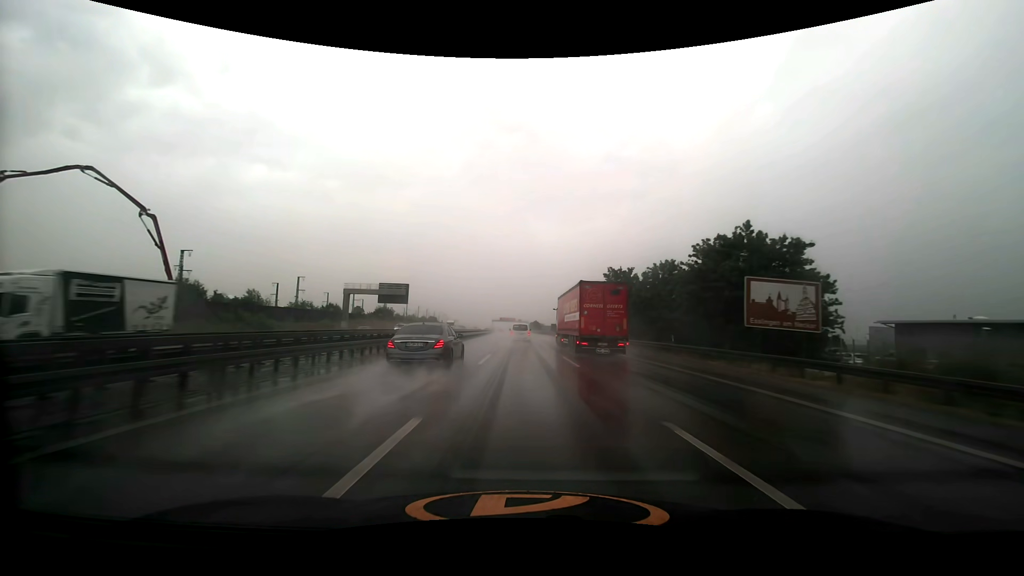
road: motorway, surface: asphalt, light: Day
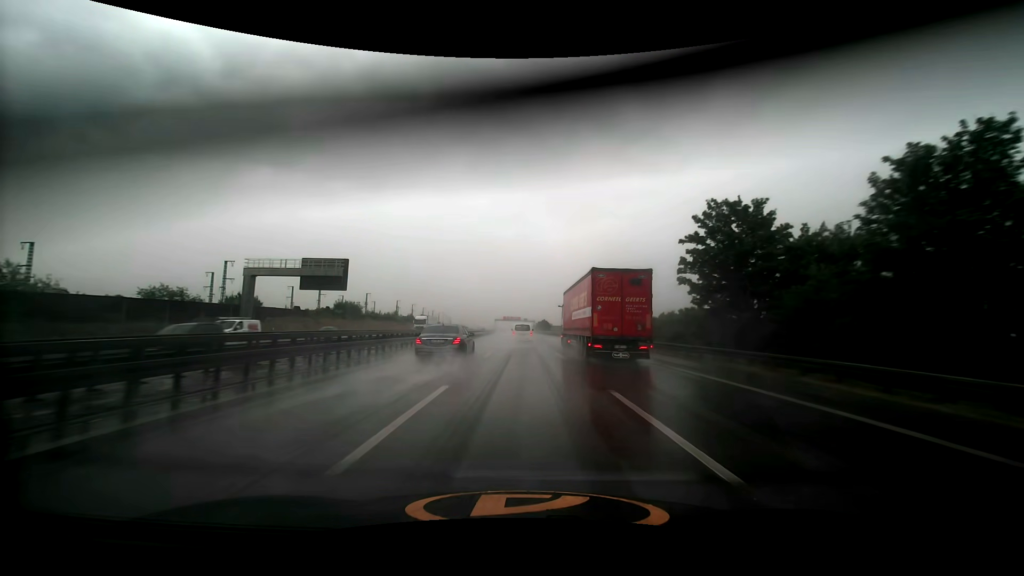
(-0.1, +32.3) m; -1°
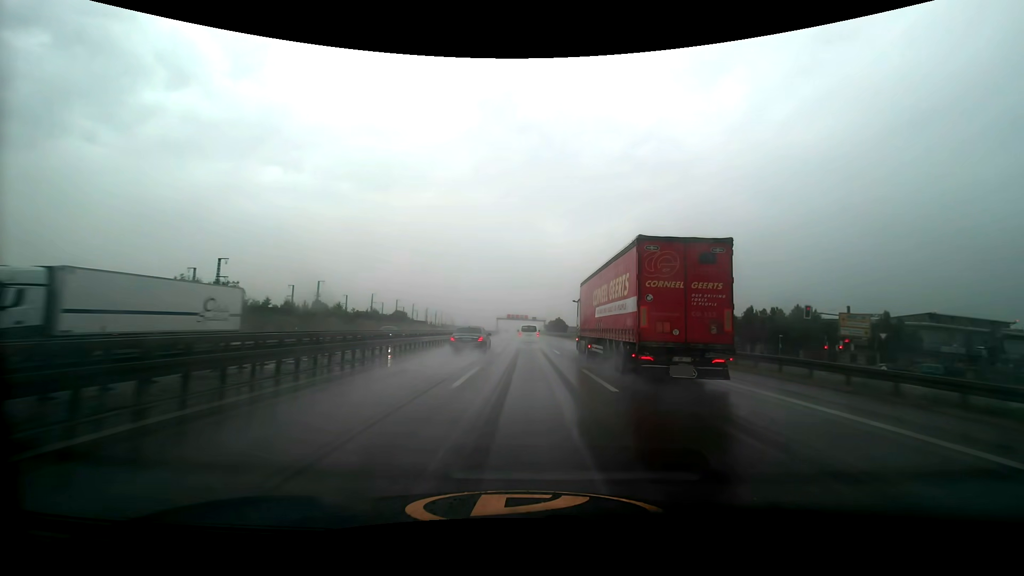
(-0.5, +48.3) m; -1°
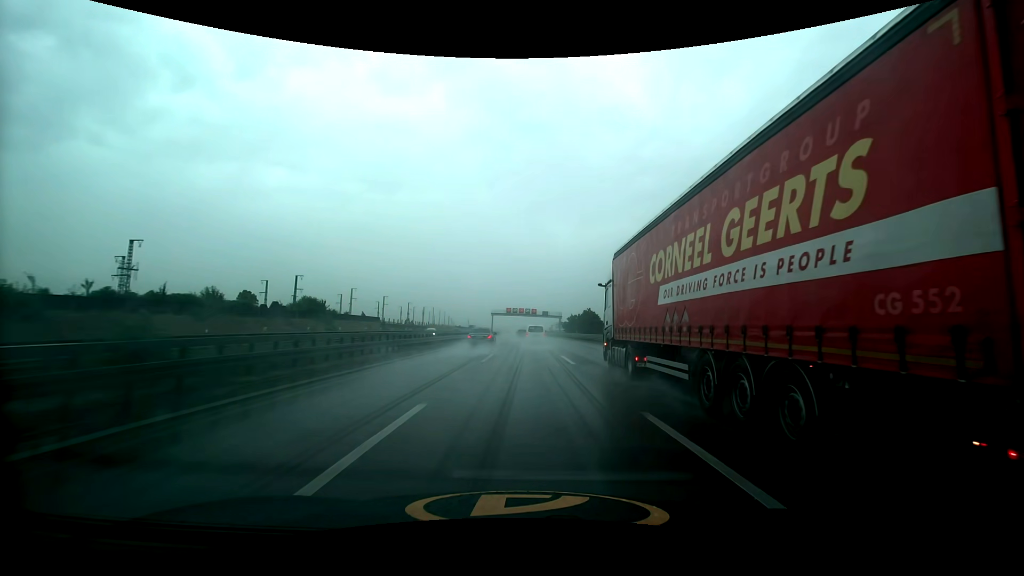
(0.0, +64.8) m; -1°
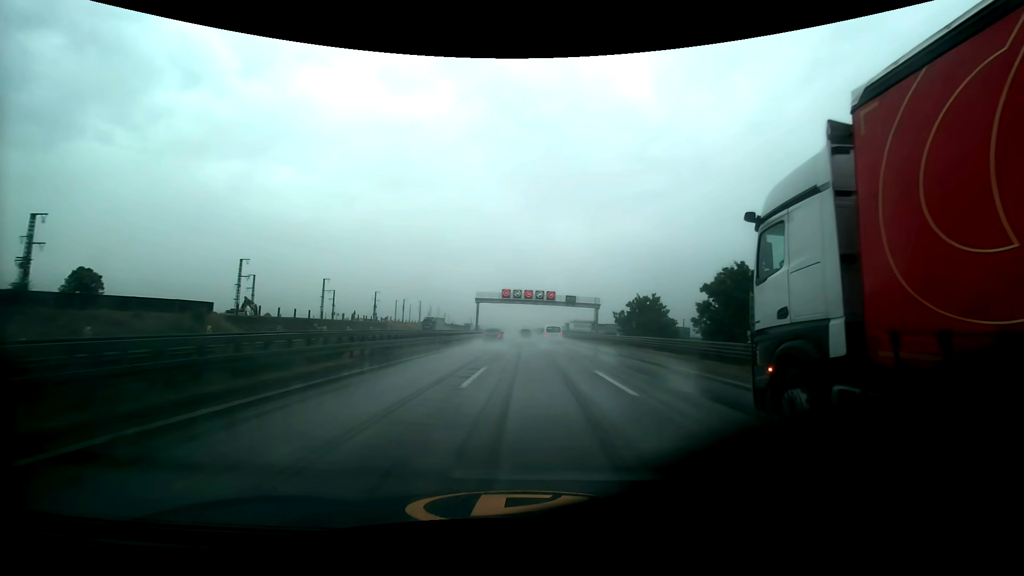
(-0.6, +65.8) m; -1°
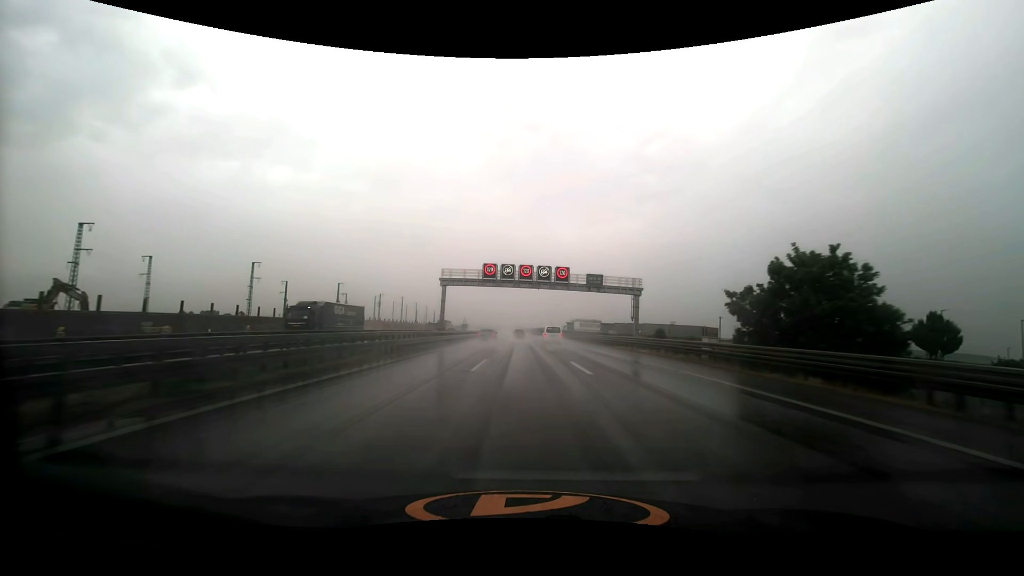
(+0.1, +33.2) m; 0°
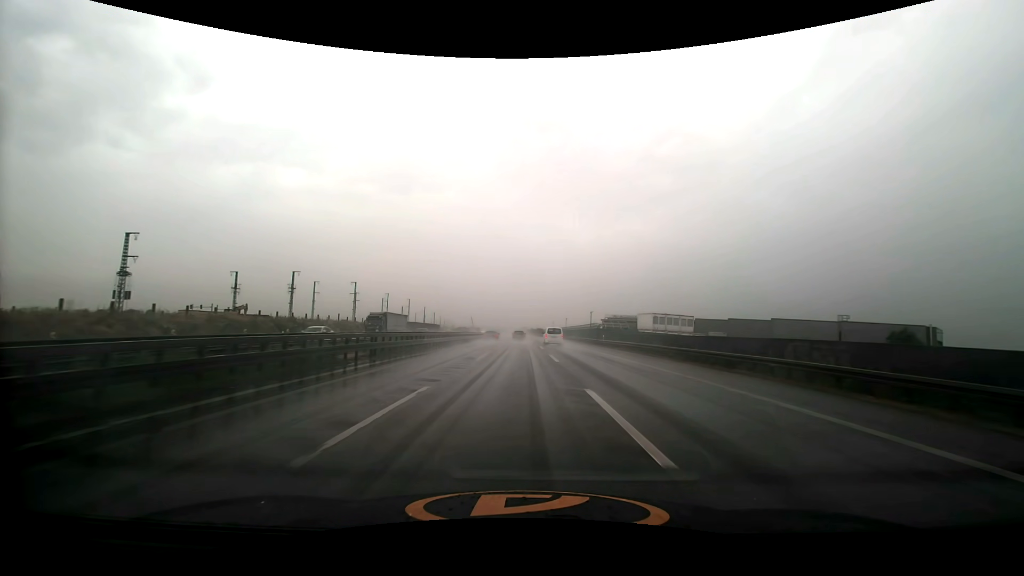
(-0.5, +84.6) m; -2°
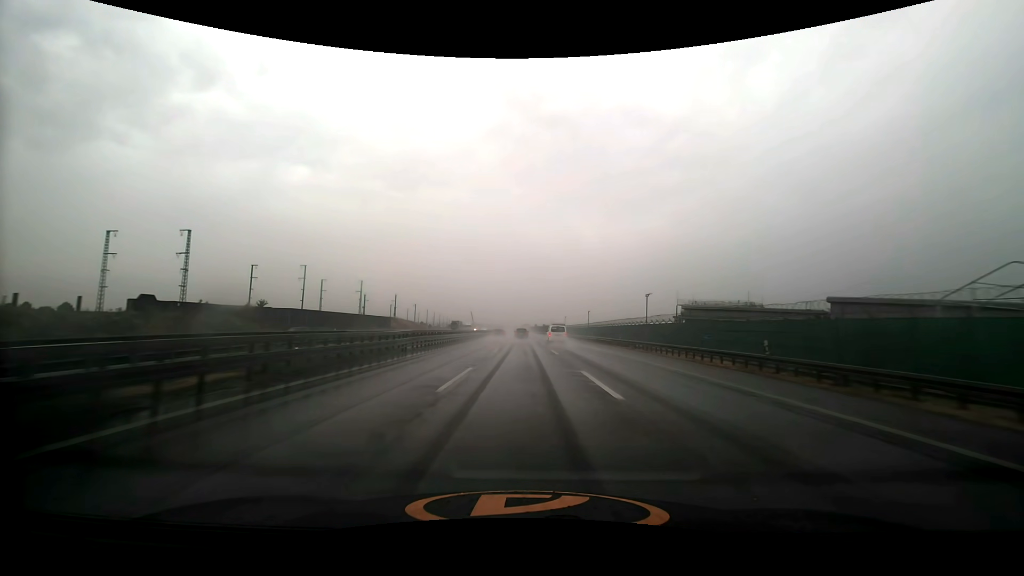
(-0.9, +85.2) m; -1°
(0, +10) (0, +20) (0, +30) (0, +40) (0, +50) (0, +60) (0, +70) (0, +80) (0, +90) (0, +100) m
